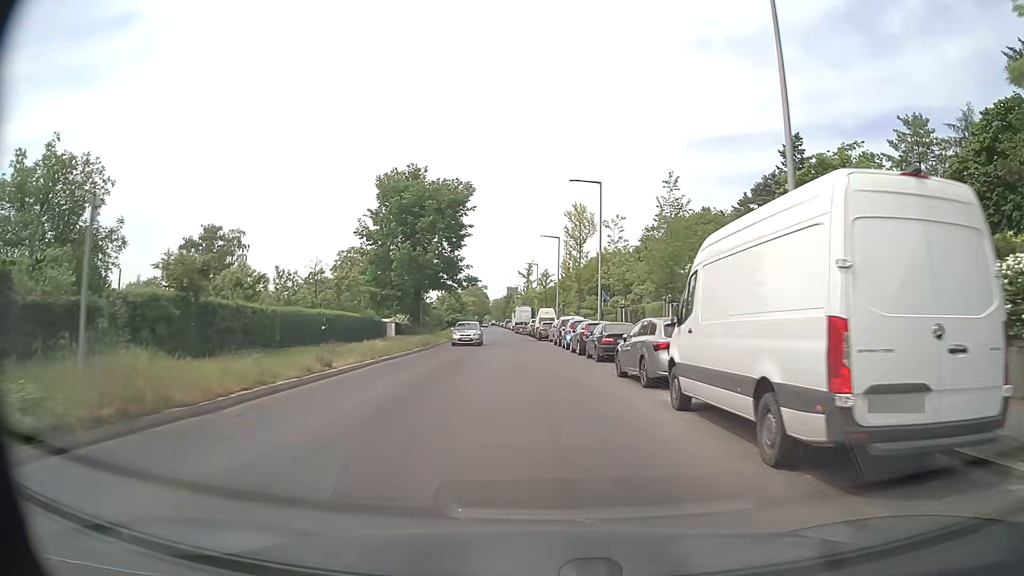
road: tertiary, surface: asphalt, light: Day
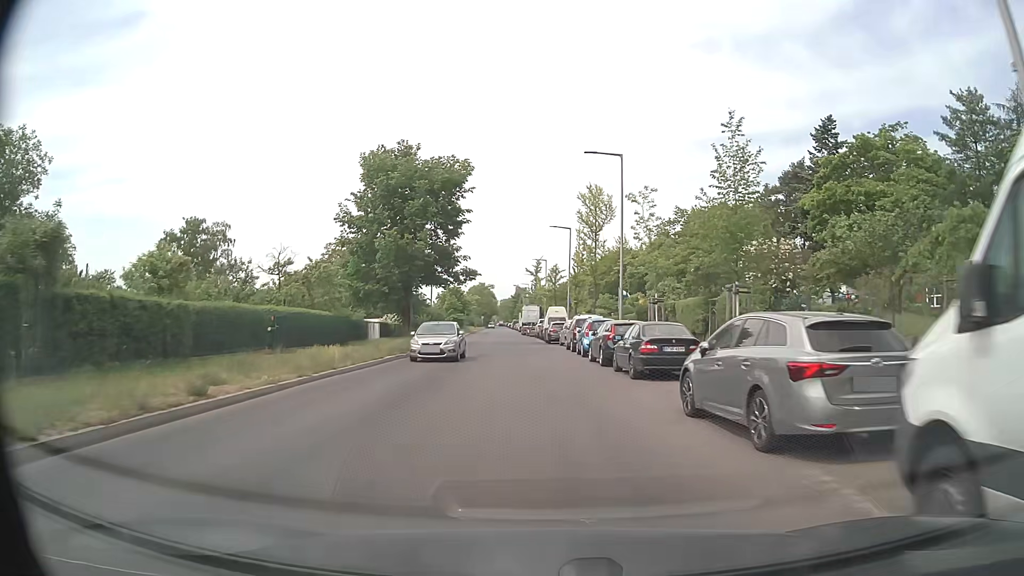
(0.0, +7.4) m; -1°
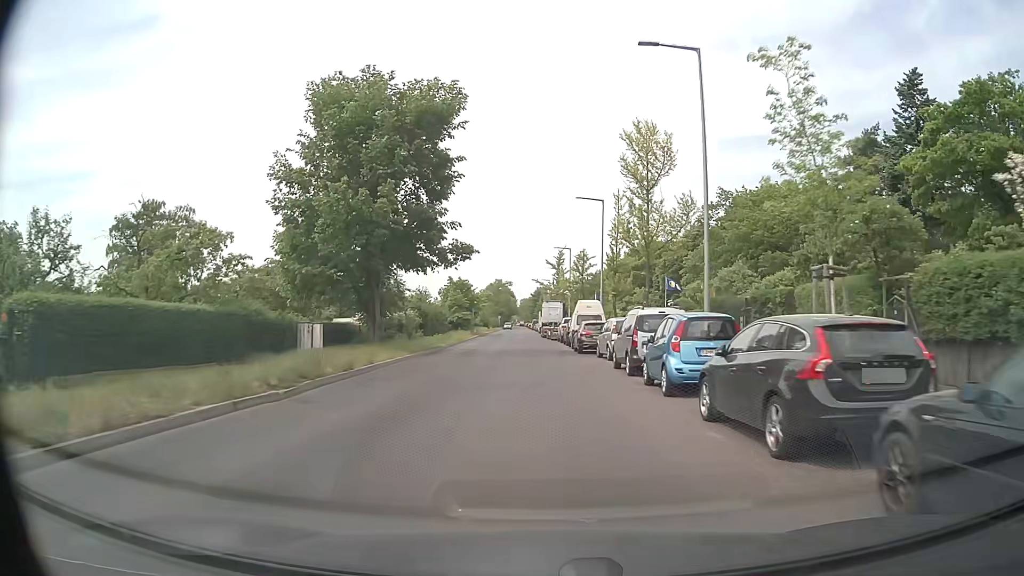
(-0.2, +15.0) m; -1°
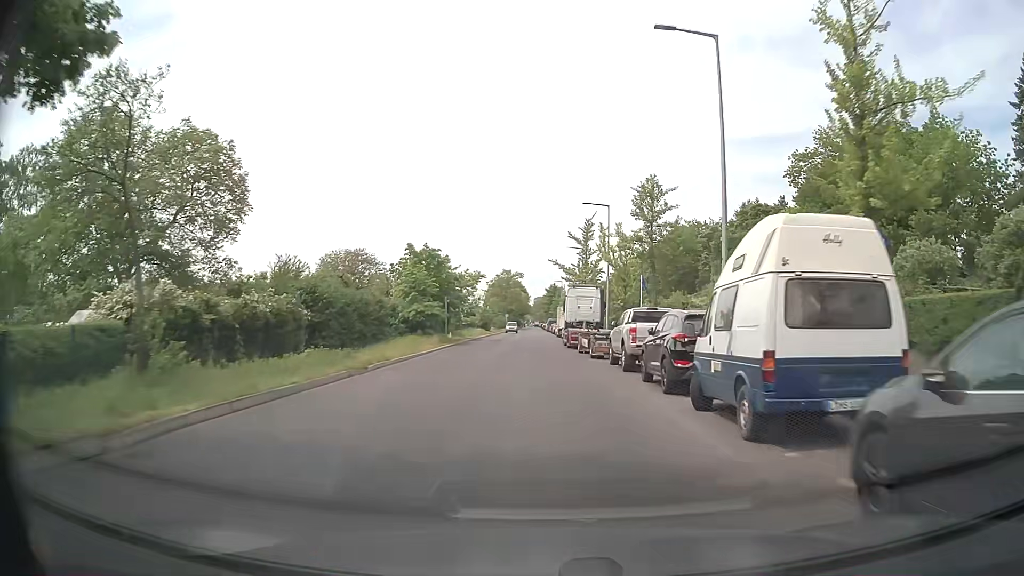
(-0.7, +29.9) m; -2°
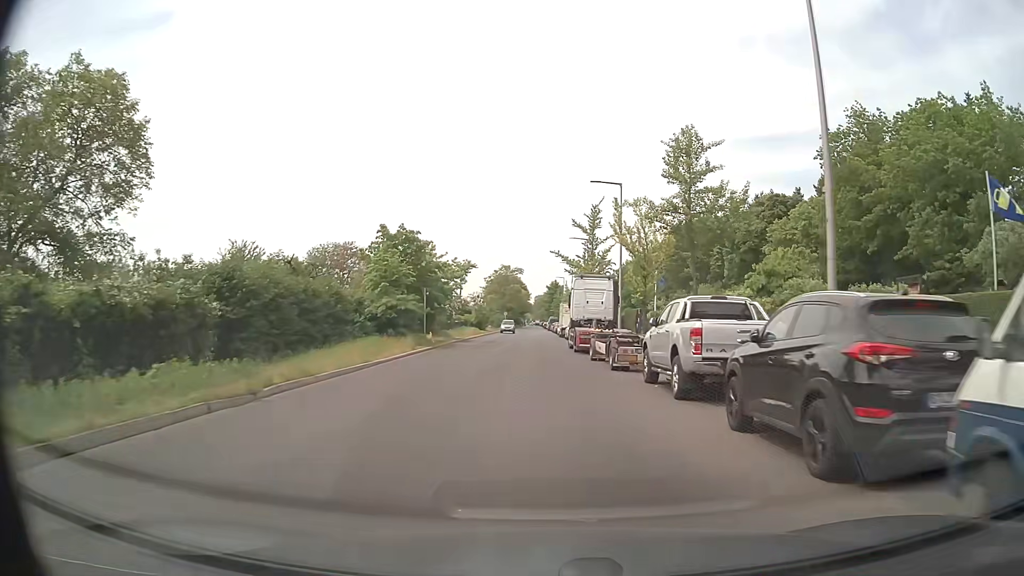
(0.0, +7.6) m; 0°
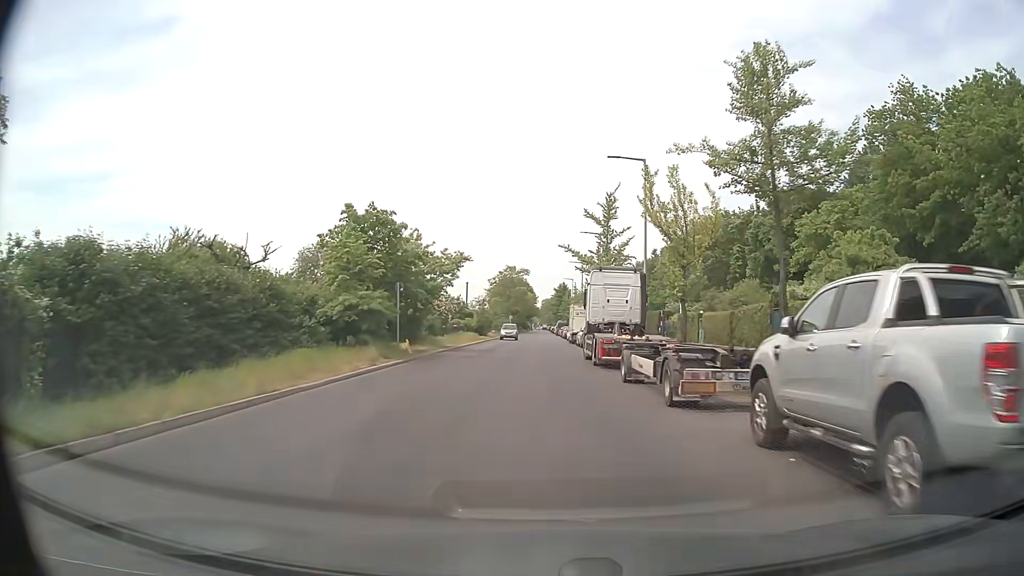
(0.0, +7.7) m; -1°
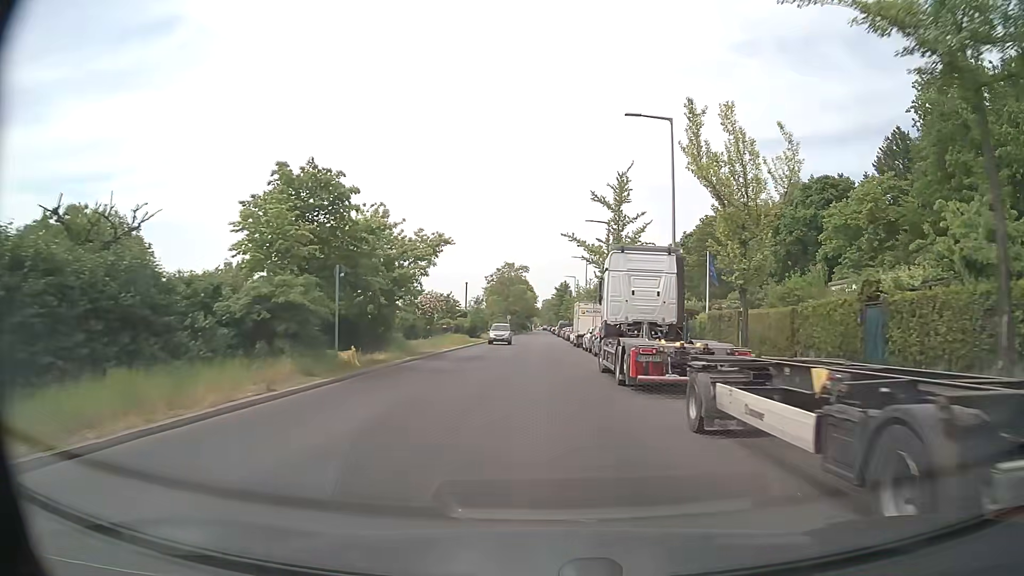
(0.0, +7.7) m; 0°
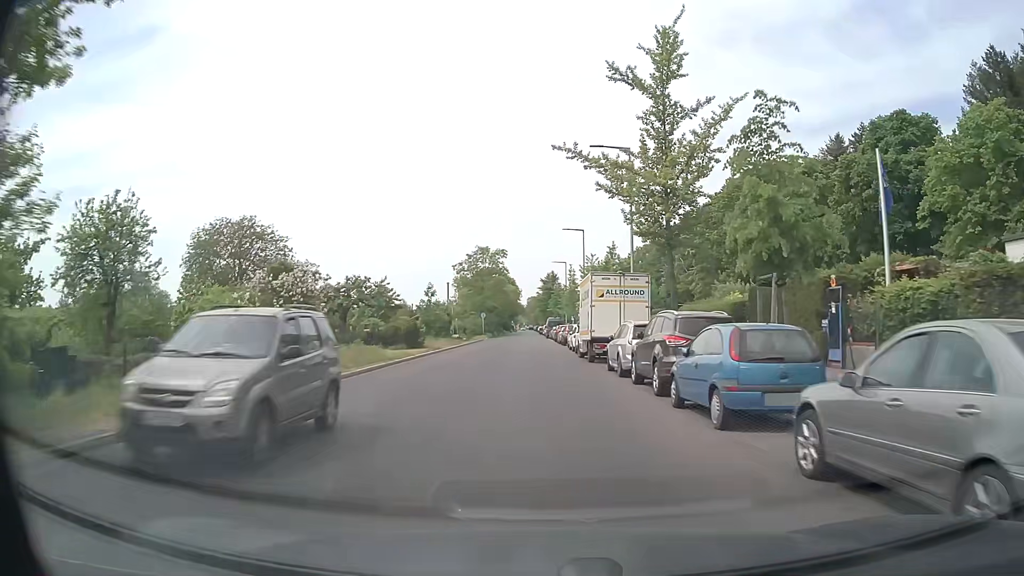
(+0.1, +23.6) m; +1°
(0, +10) (0, +20) (0, +30) (-1, +40) (-1, +50) (-1, +60) (-2, +70) (-2, +80) (-2, +90) (-2, +100) m
